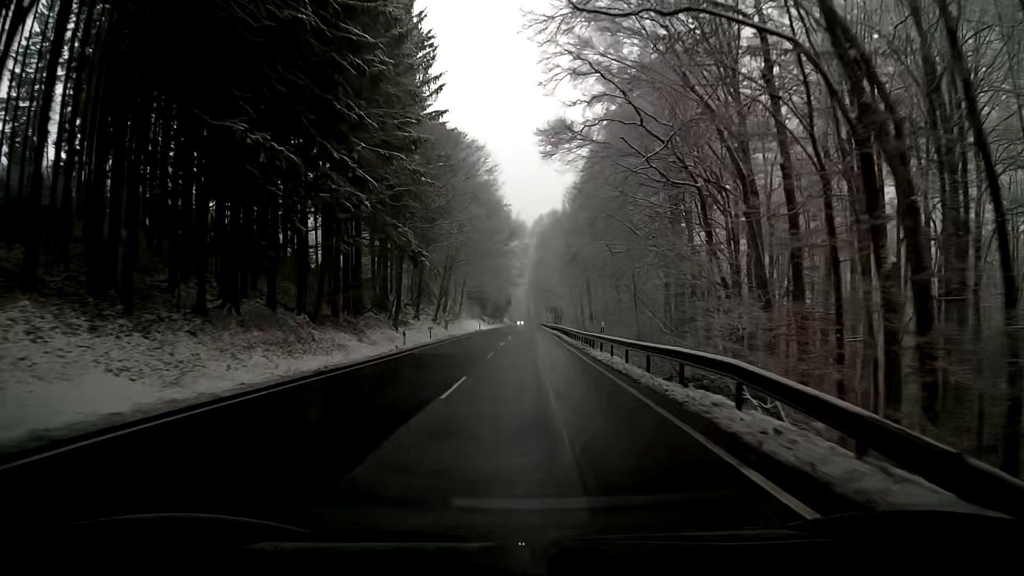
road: primary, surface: asphalt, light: Day
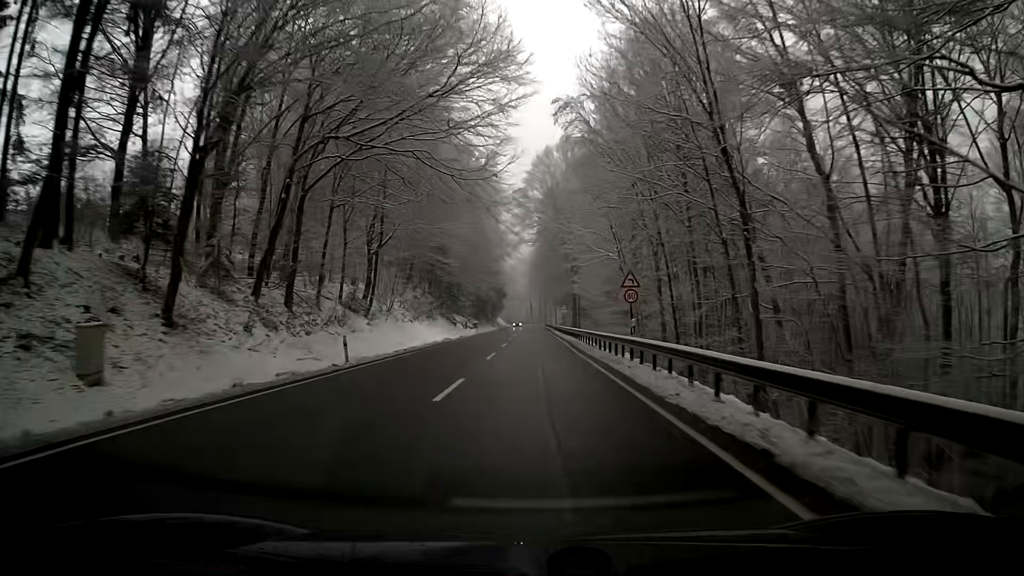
(-0.5, +61.2) m; 0°
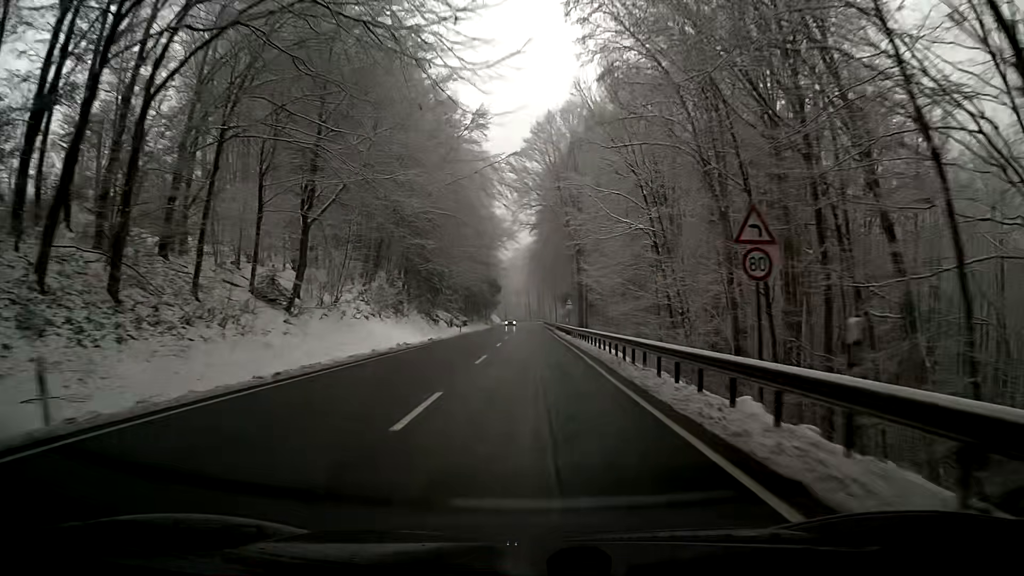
(0.0, +15.3) m; 0°
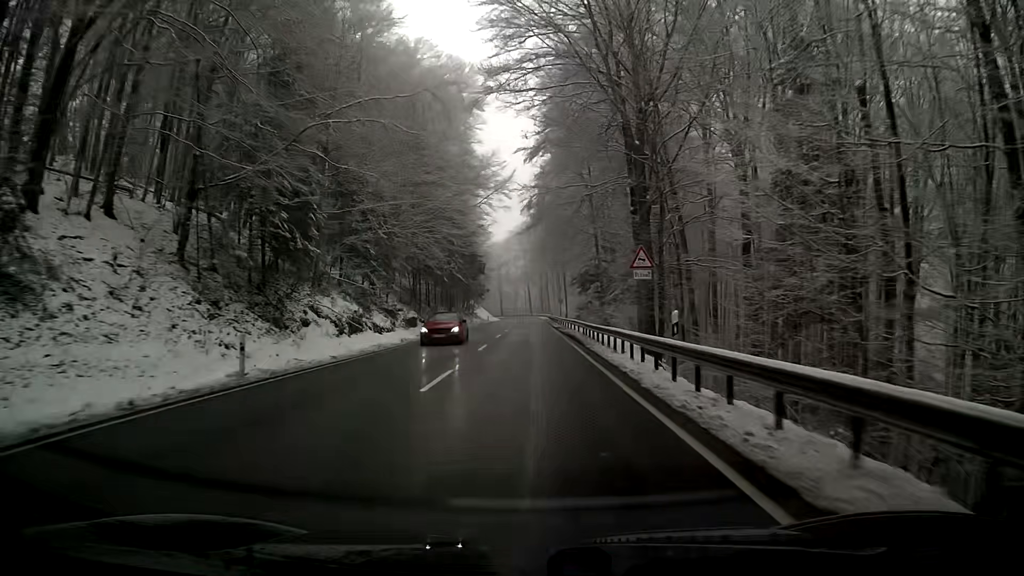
(+0.3, +44.6) m; 0°
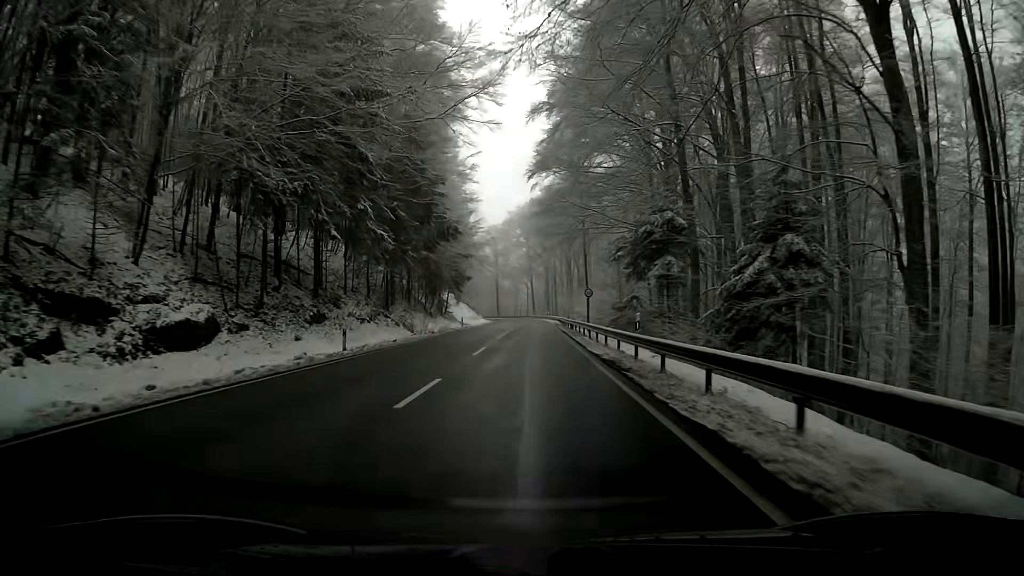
(-0.2, +38.3) m; 0°
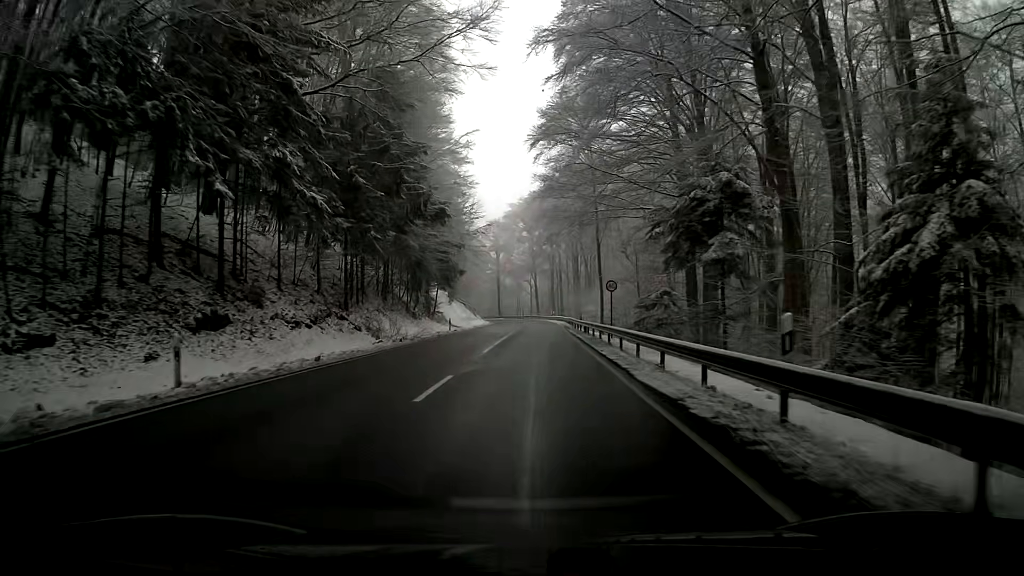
(0.0, +11.1) m; 0°
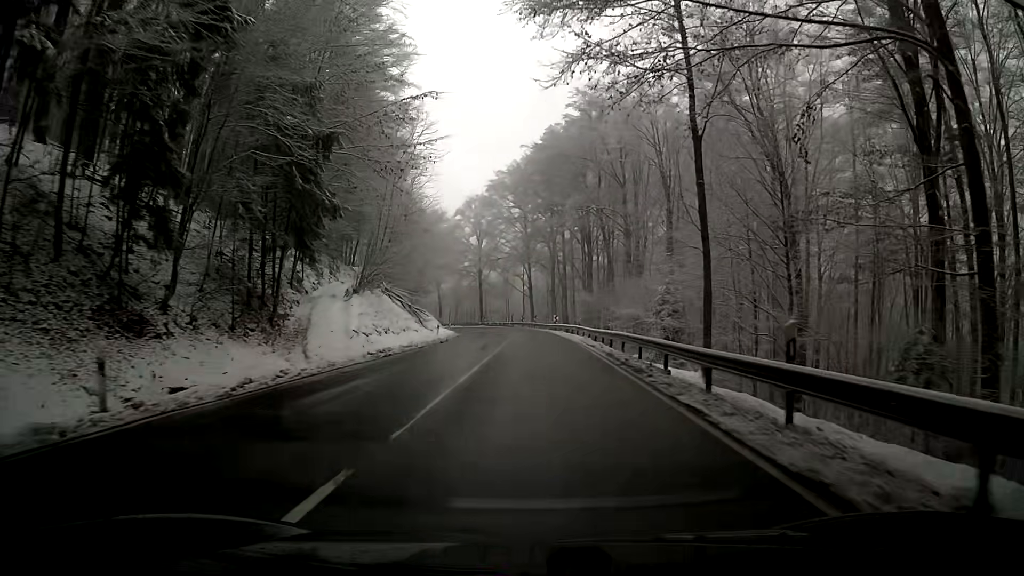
(0.0, +39.2) m; 0°
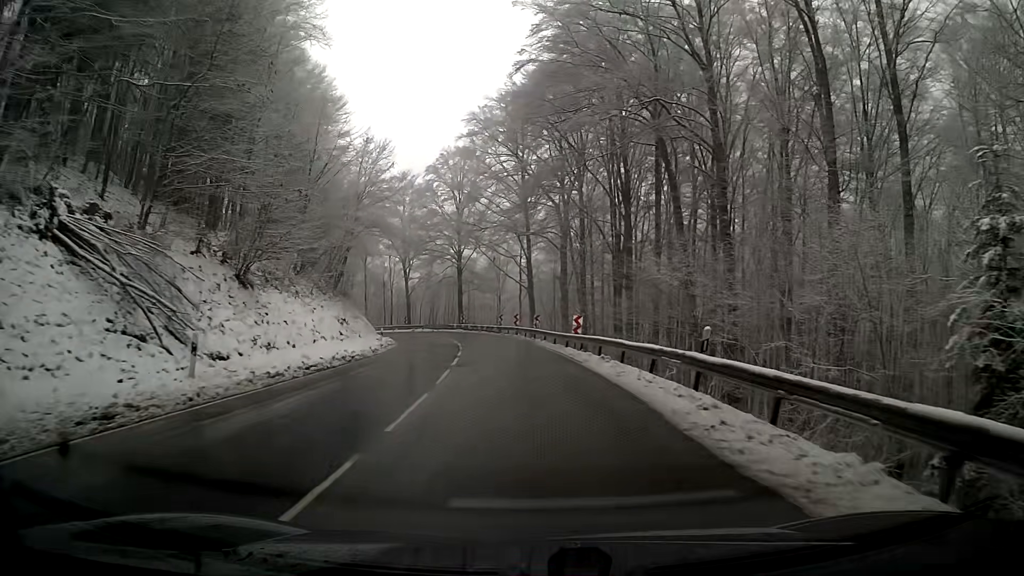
(+0.2, +35.5) m; 0°
